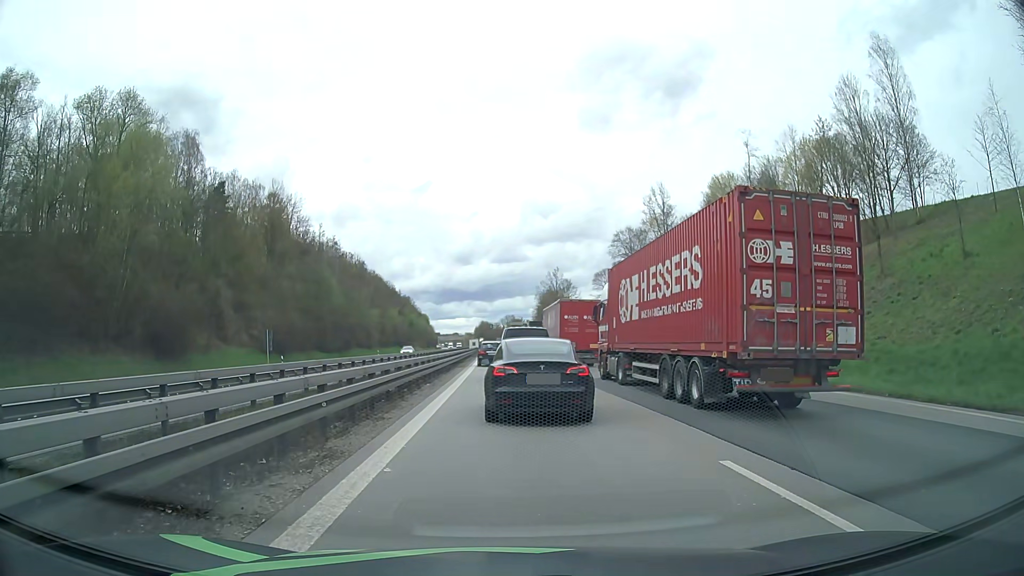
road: motorway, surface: asphalt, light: Day
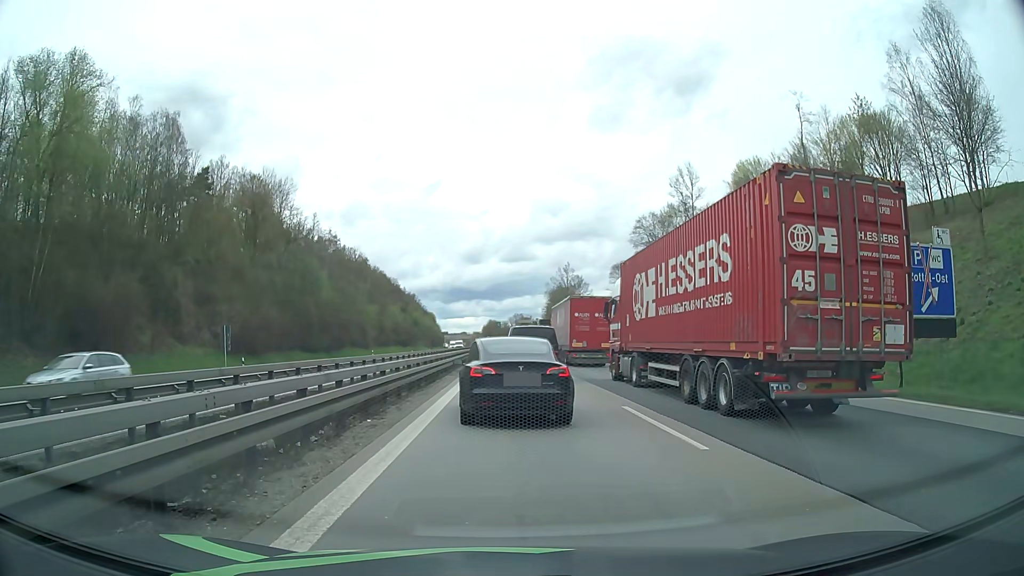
(-0.1, +11.1) m; 0°
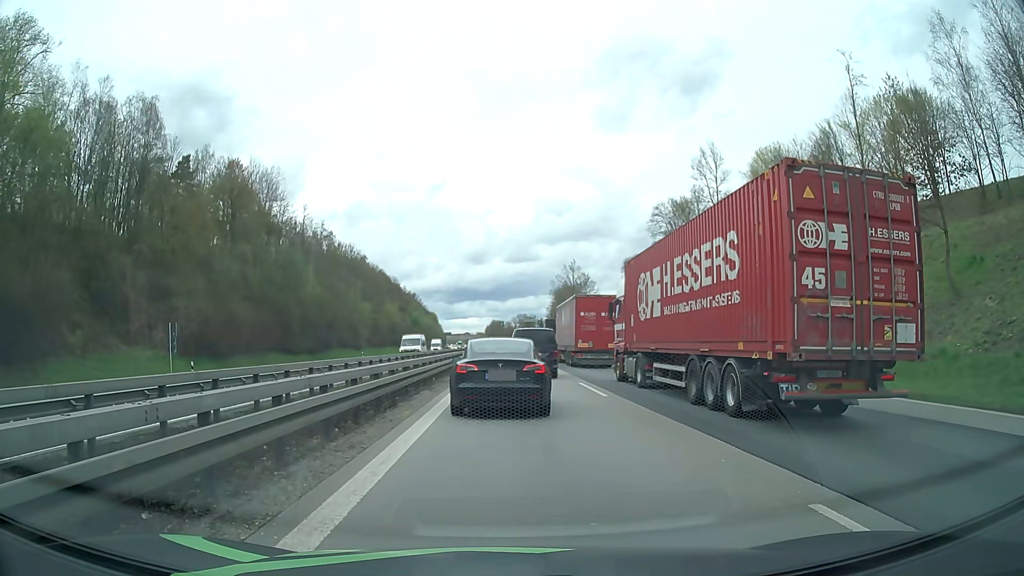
(-0.1, +9.1) m; -1°
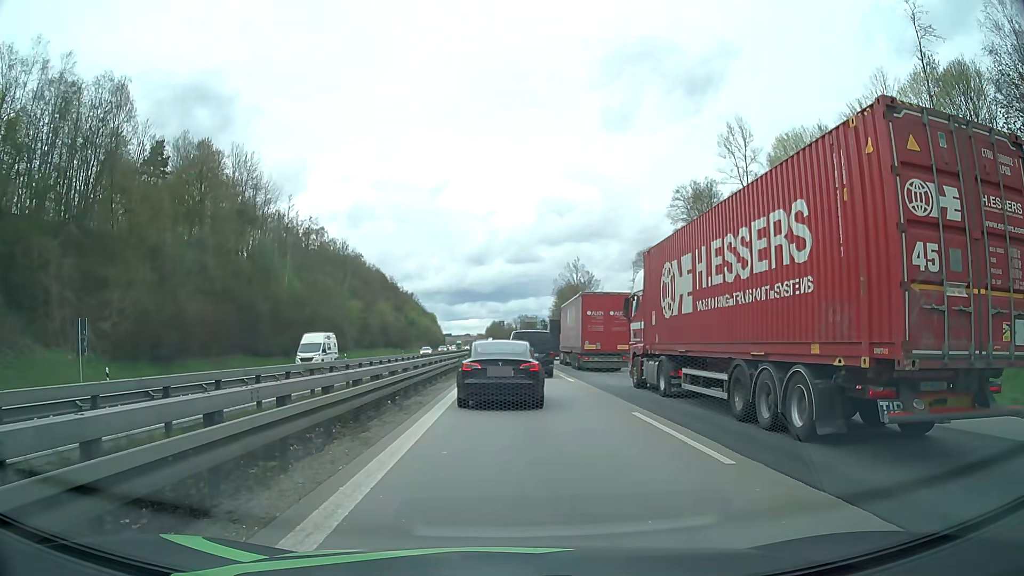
(+0.1, +10.1) m; 0°
